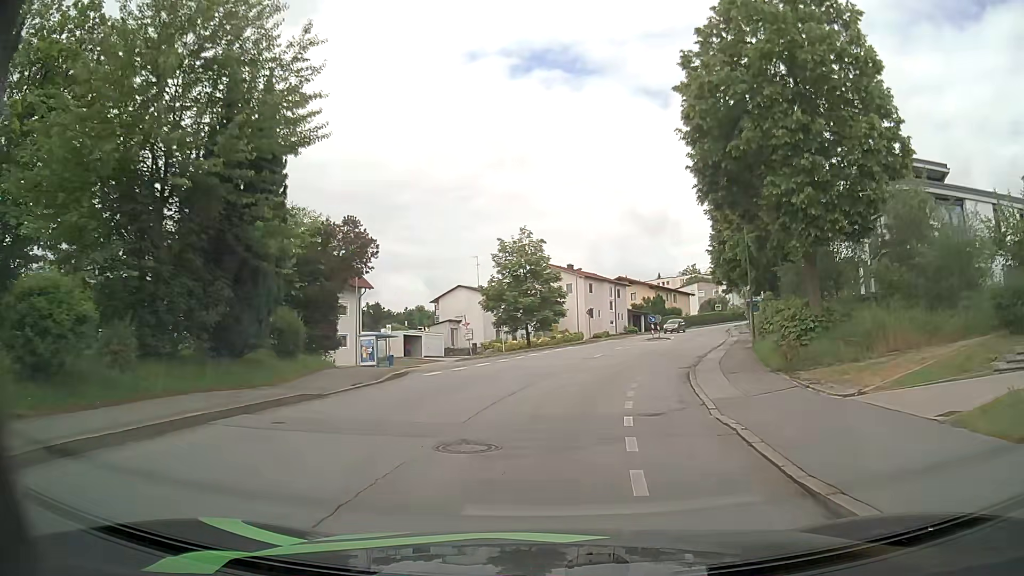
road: residential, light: Day
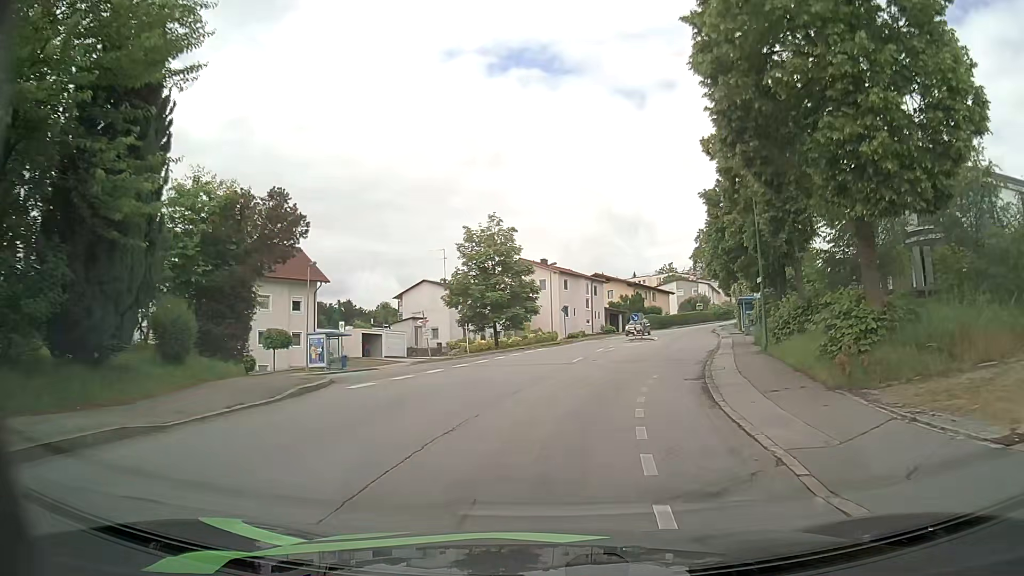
(+0.1, +5.3) m; +2°
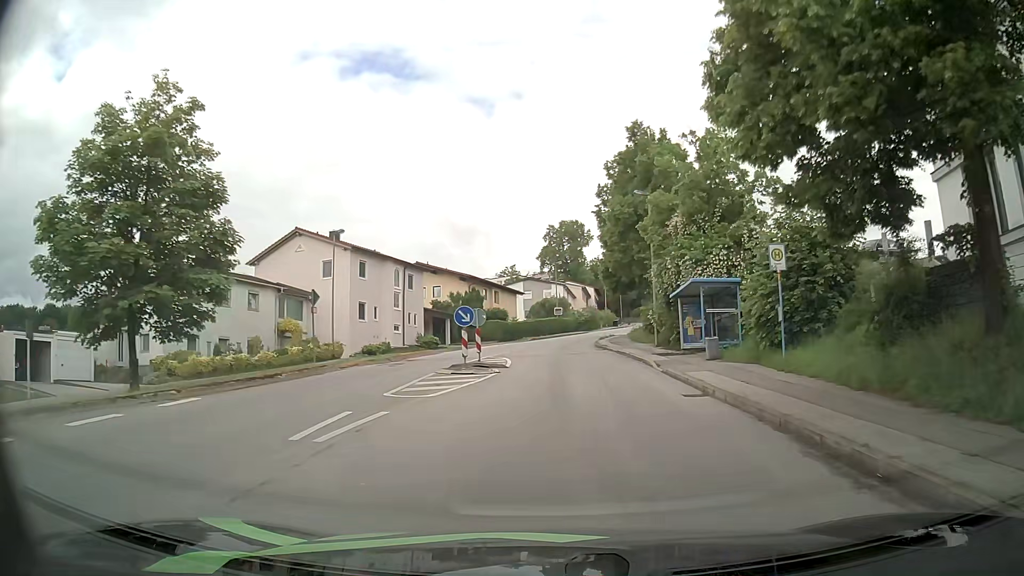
(+3.2, +26.9) m; +14°
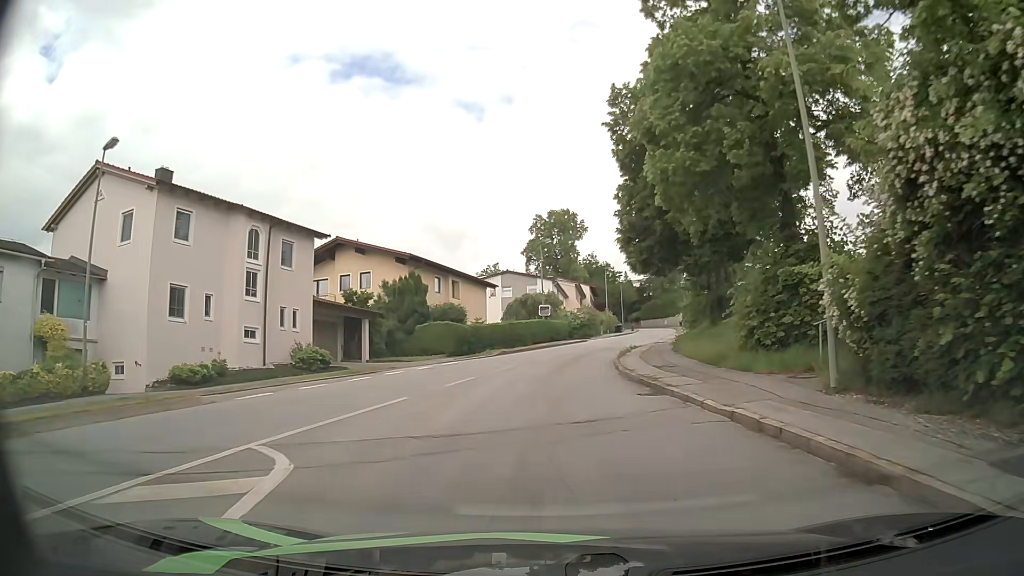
(+0.7, +23.1) m; +1°
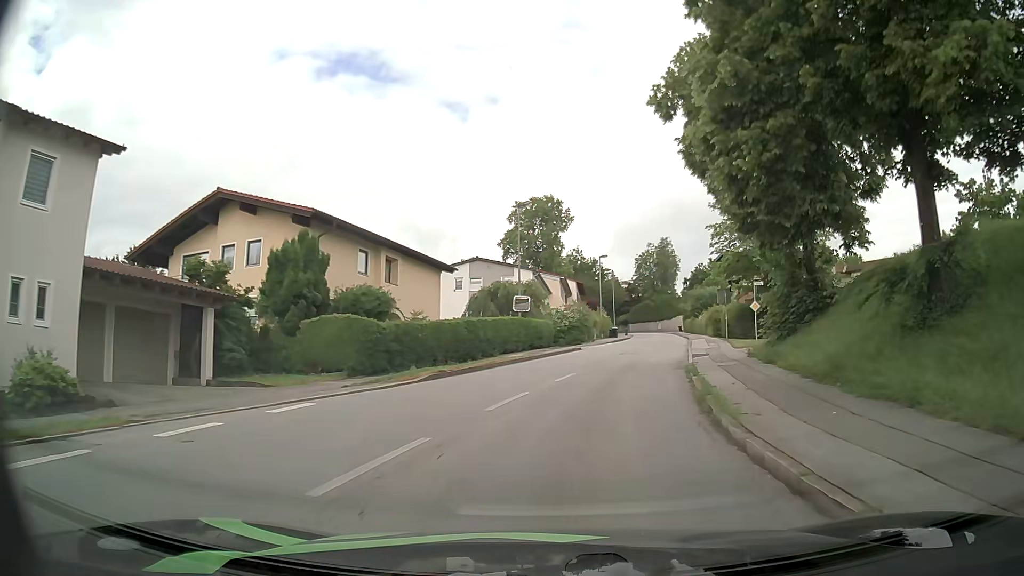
(-0.1, +16.7) m; +1°
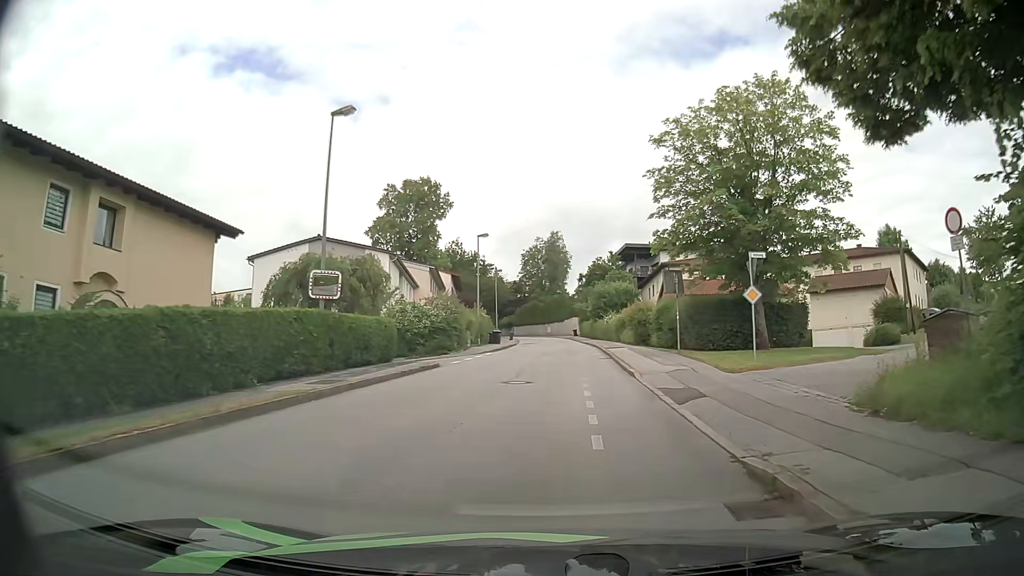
(+1.6, +16.5) m; +11°
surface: asphalt
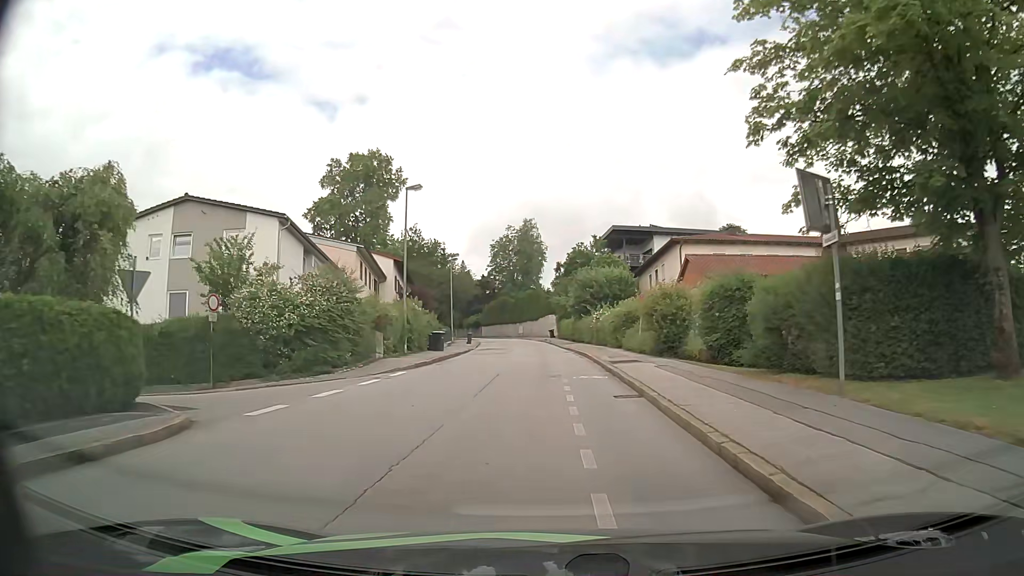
(+0.5, +17.1) m; +2°
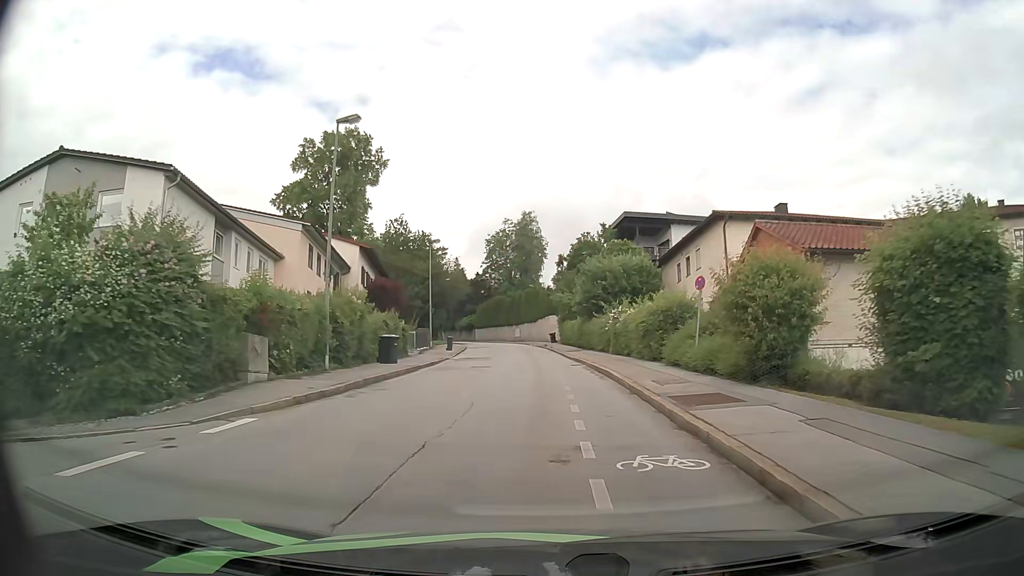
(-0.1, +11.4) m; 0°
(0, +10) (0, +20) (0, +30) (-1, +40) (-2, +50) (-3, +60) (-4, +70) (-6, +80) (-8, +89) (-11, +99) m
